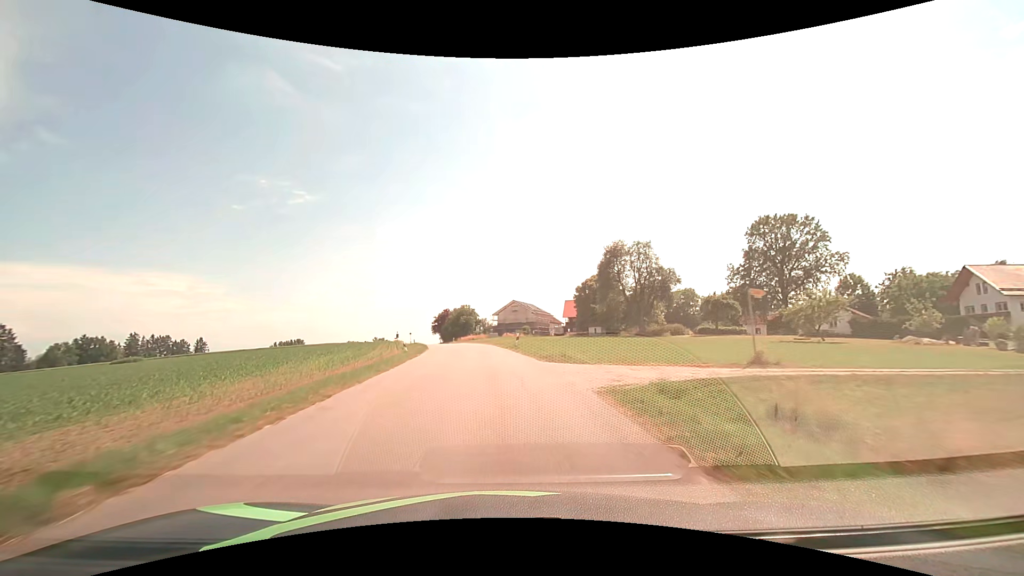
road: tertiary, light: Day
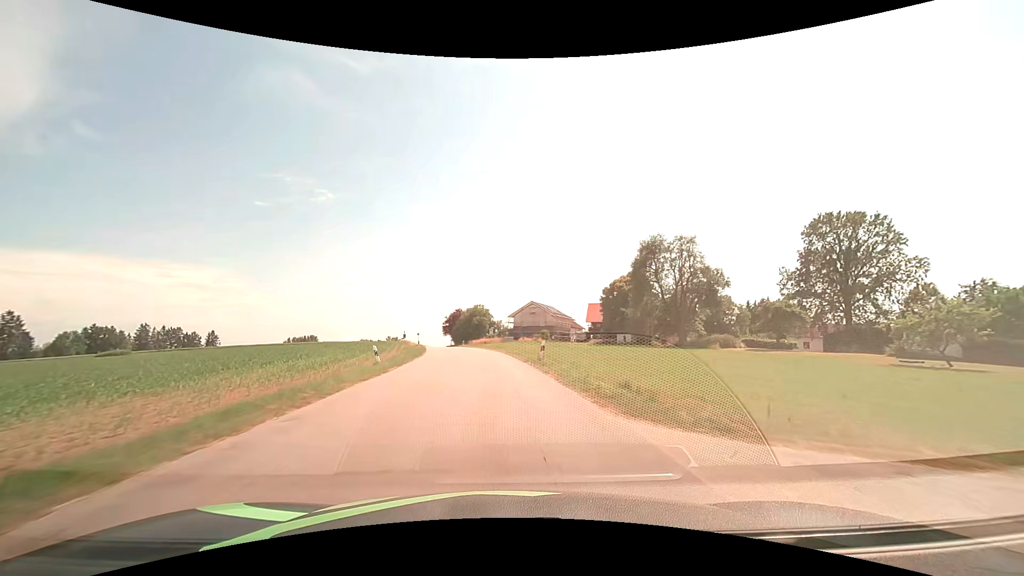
(-0.2, +10.6) m; -2°
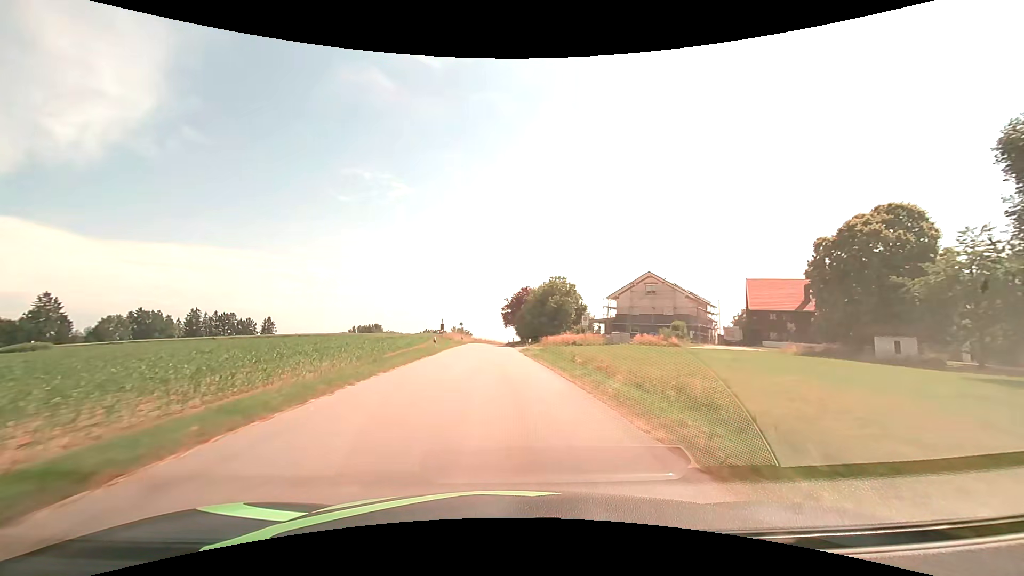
(-3.1, +42.4) m; -8°
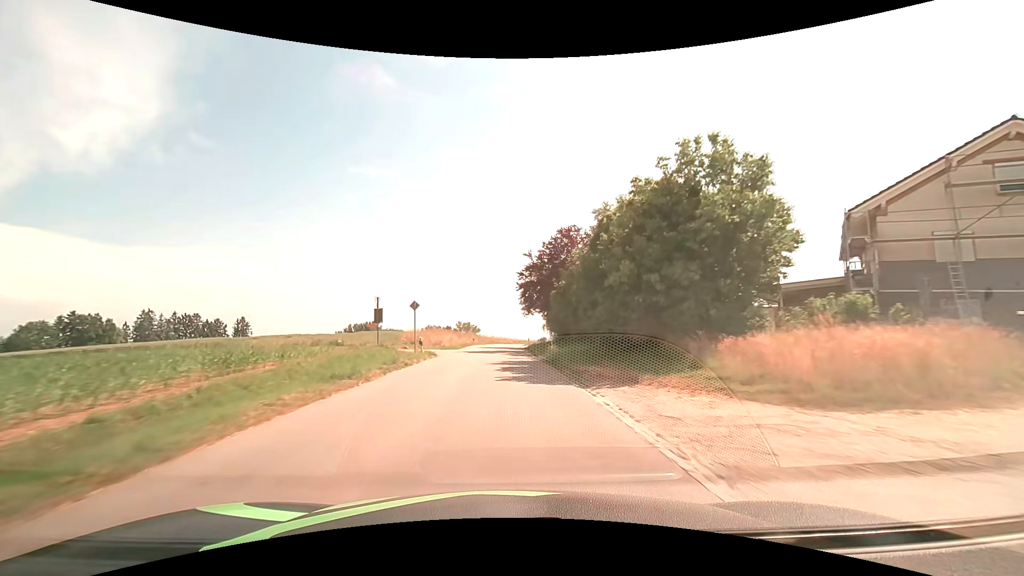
(-1.2, +43.1) m; -1°
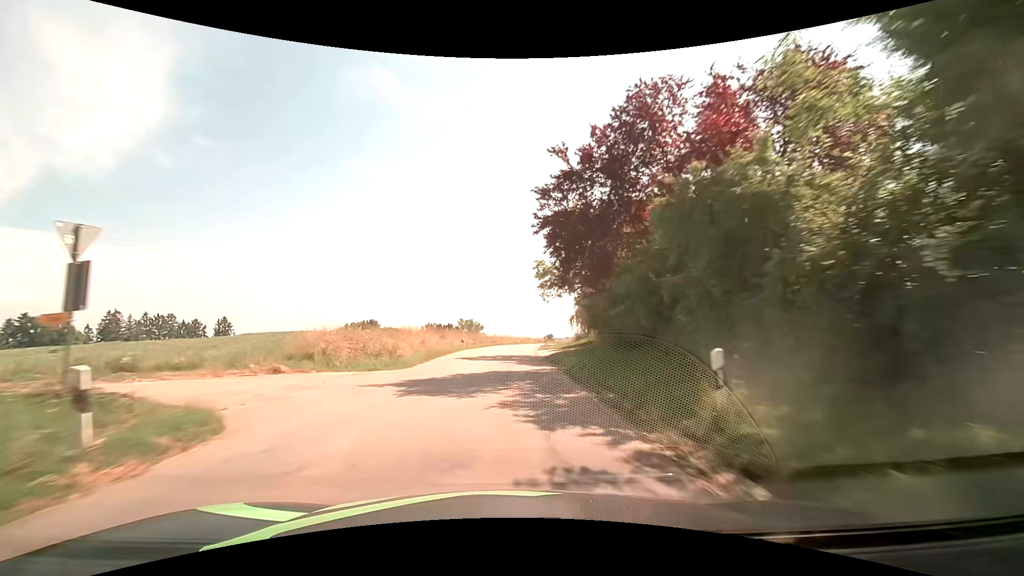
(-0.1, +21.7) m; -1°
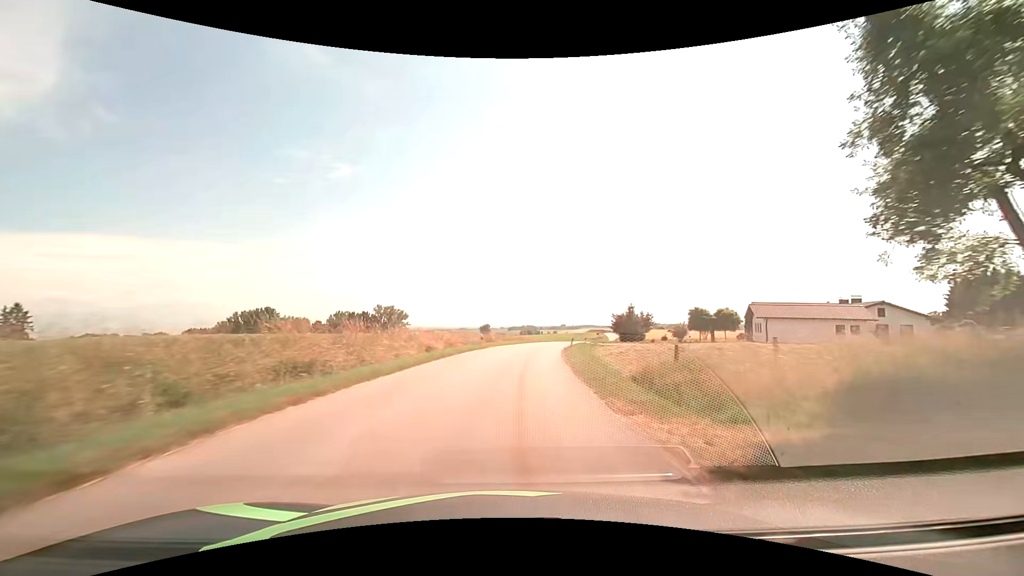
(+1.9, +54.4) m; +7°
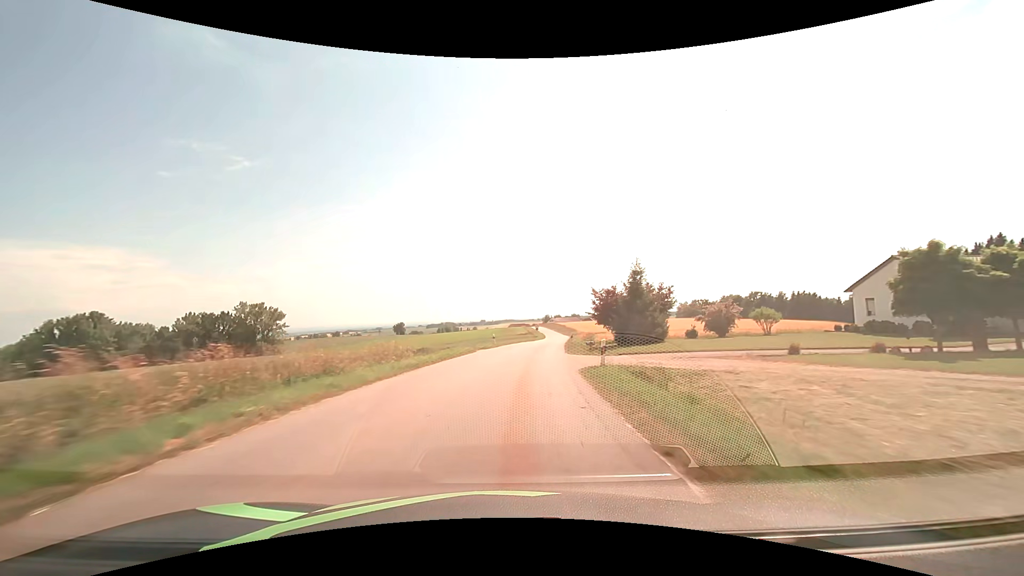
(+3.5, +43.5) m; +9°
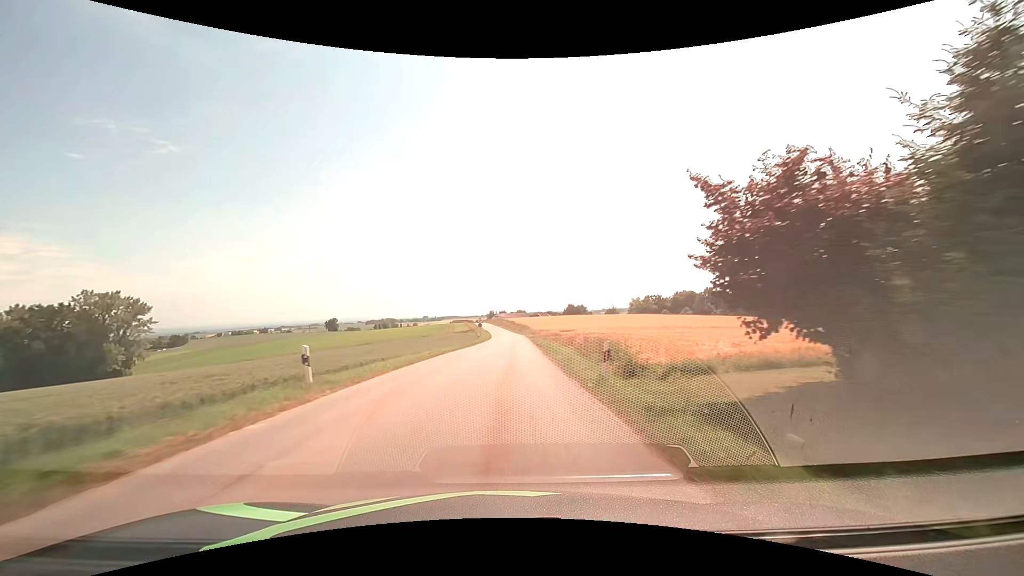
(+1.9, +32.7) m; +6°
(0, +10) (0, +20) (+1, +30) (+1, +40) (+1, +50) (+1, +60) (+2, +70) (+2, +80) (+2, +90) (+1, +100) m
